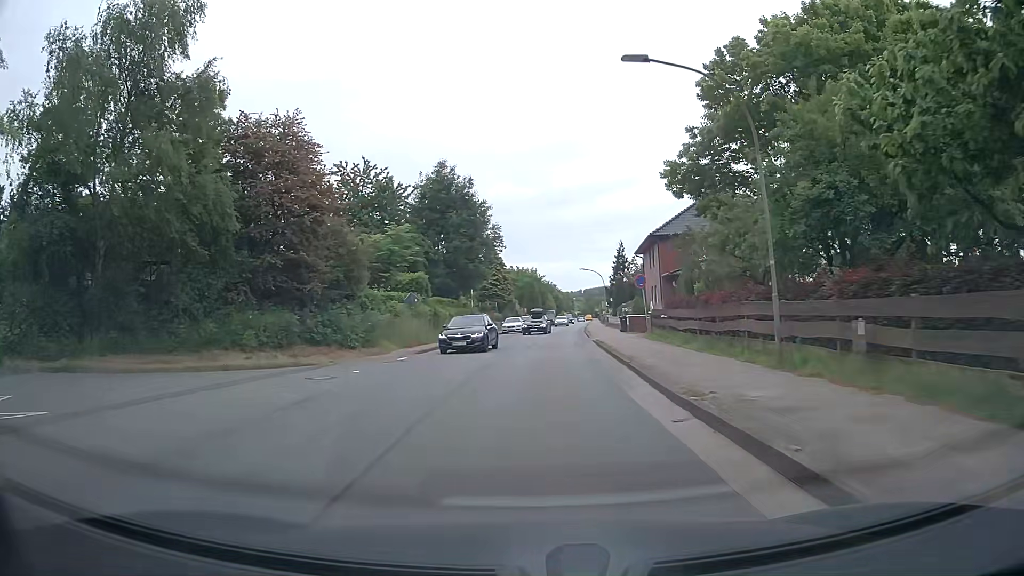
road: tertiary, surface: asphalt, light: Day
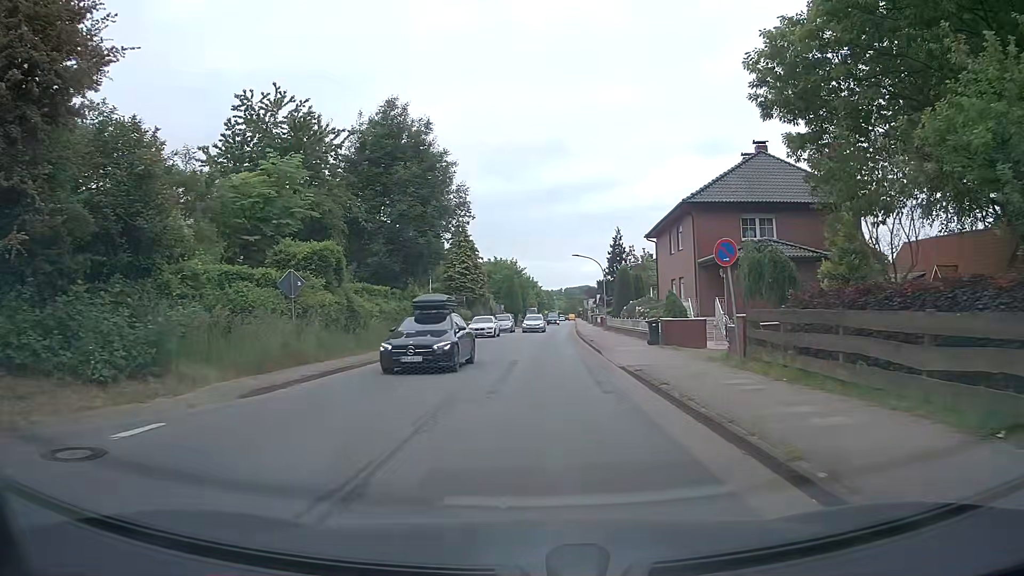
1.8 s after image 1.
(+0.2, +15.3) m; +2°
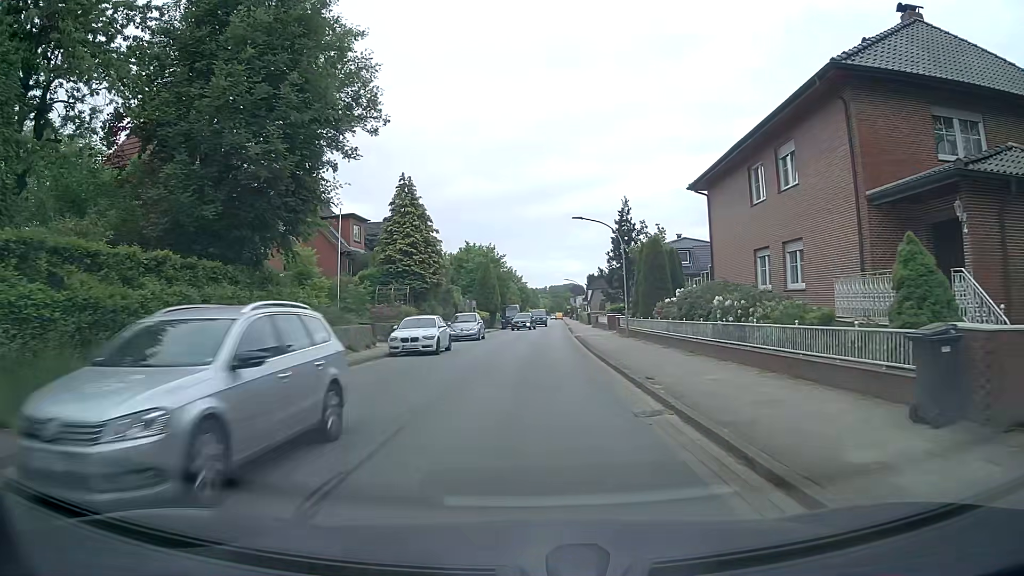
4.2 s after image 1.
(+0.4, +19.5) m; +2°
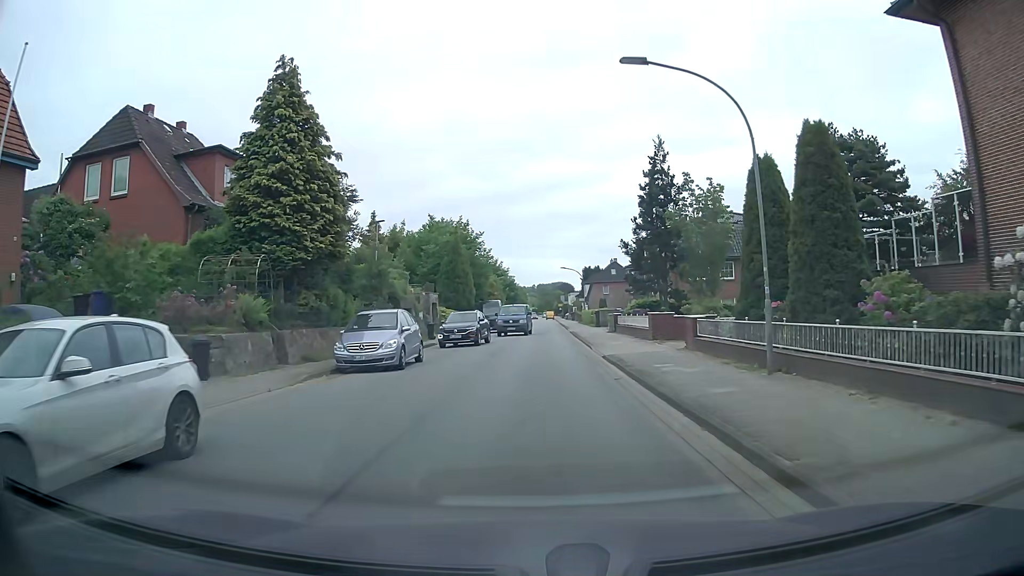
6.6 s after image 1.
(-0.2, +20.4) m; 0°
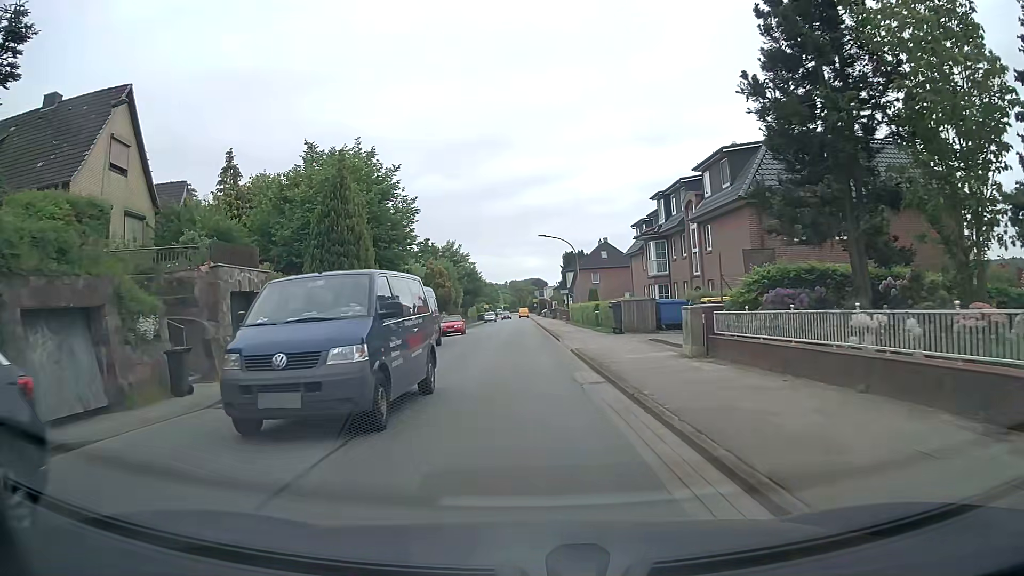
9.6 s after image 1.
(+0.6, +26.4) m; +2°
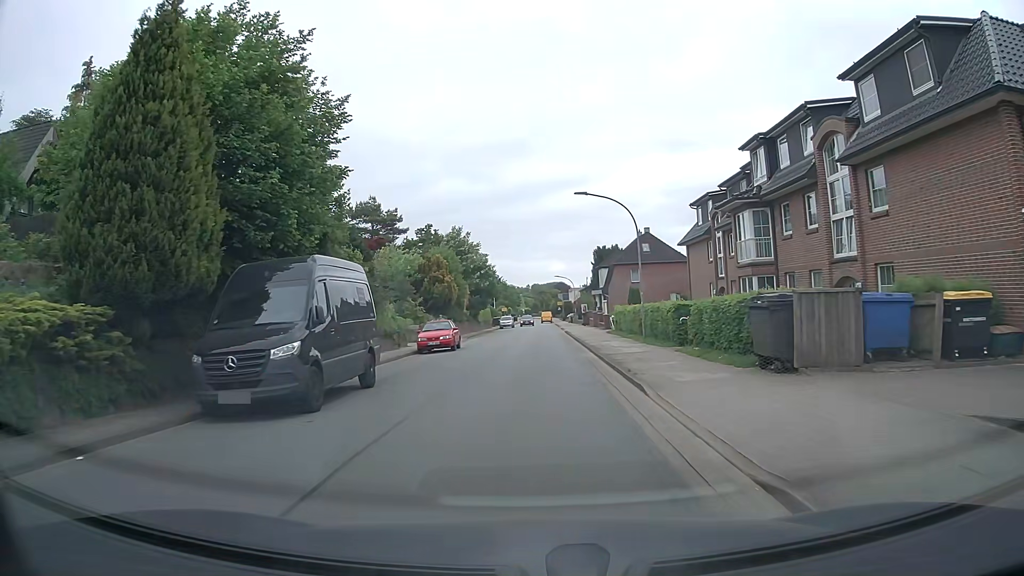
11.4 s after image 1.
(-0.3, +16.6) m; -3°
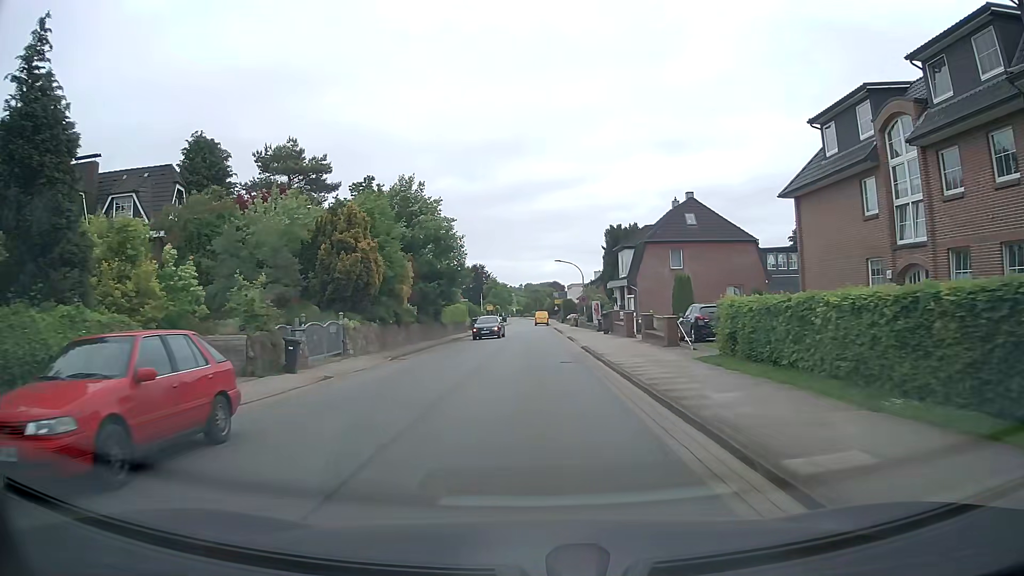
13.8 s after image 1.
(+0.6, +24.2) m; +1°
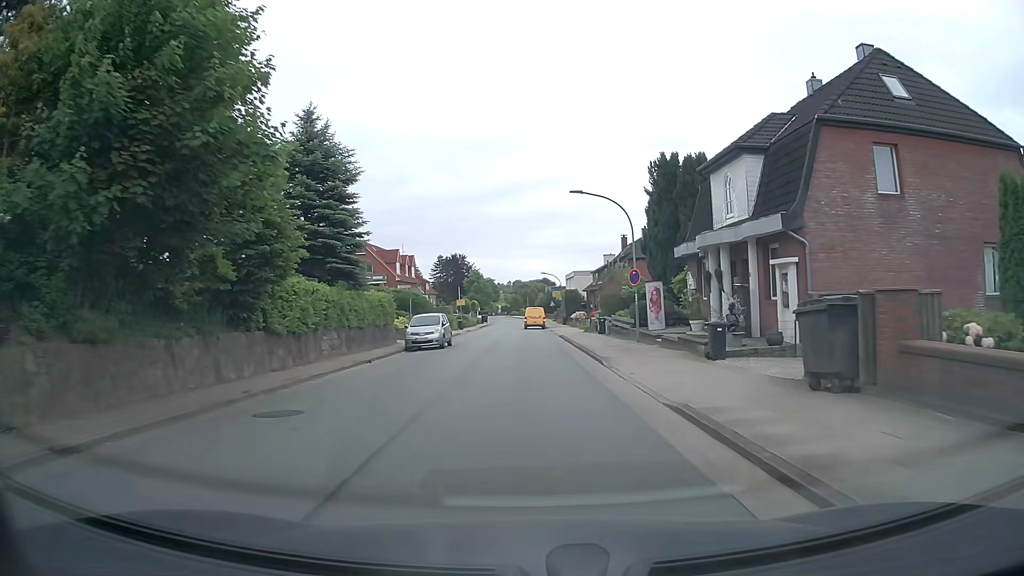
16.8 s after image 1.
(+0.2, +31.8) m; +1°
